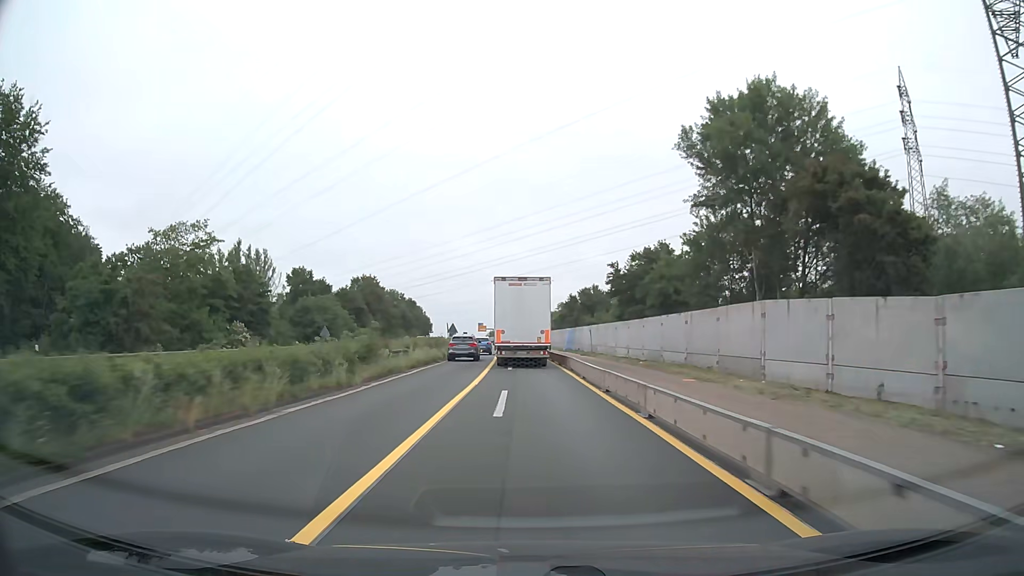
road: trunk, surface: asphalt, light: Day
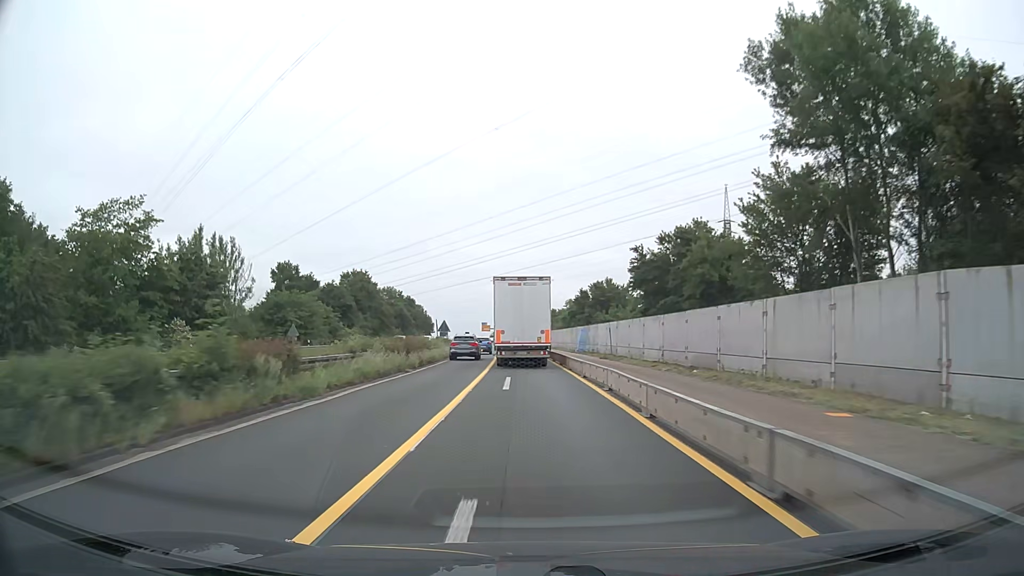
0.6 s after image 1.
(-0.1, +12.2) m; 0°
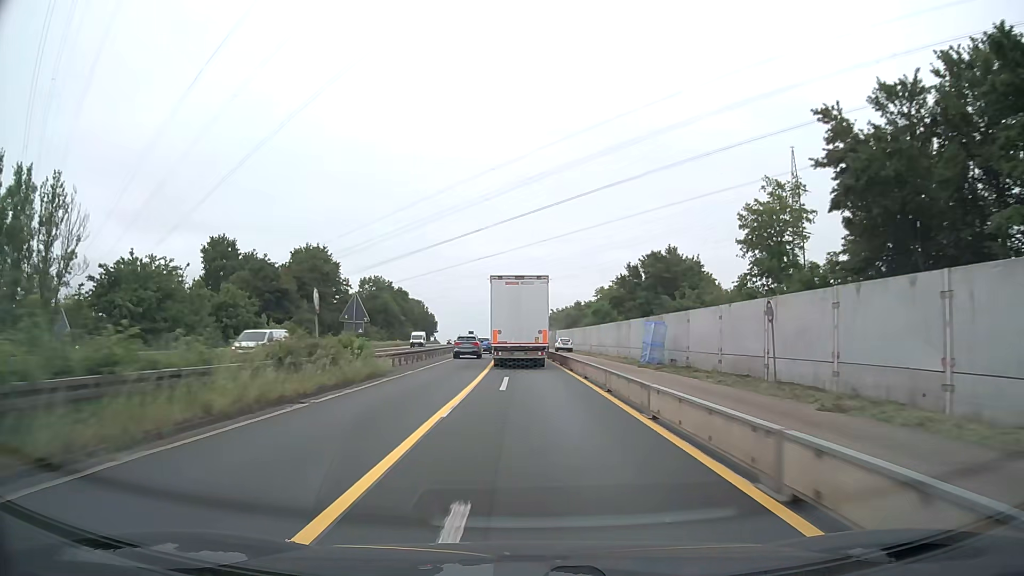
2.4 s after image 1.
(-0.5, +36.3) m; -1°
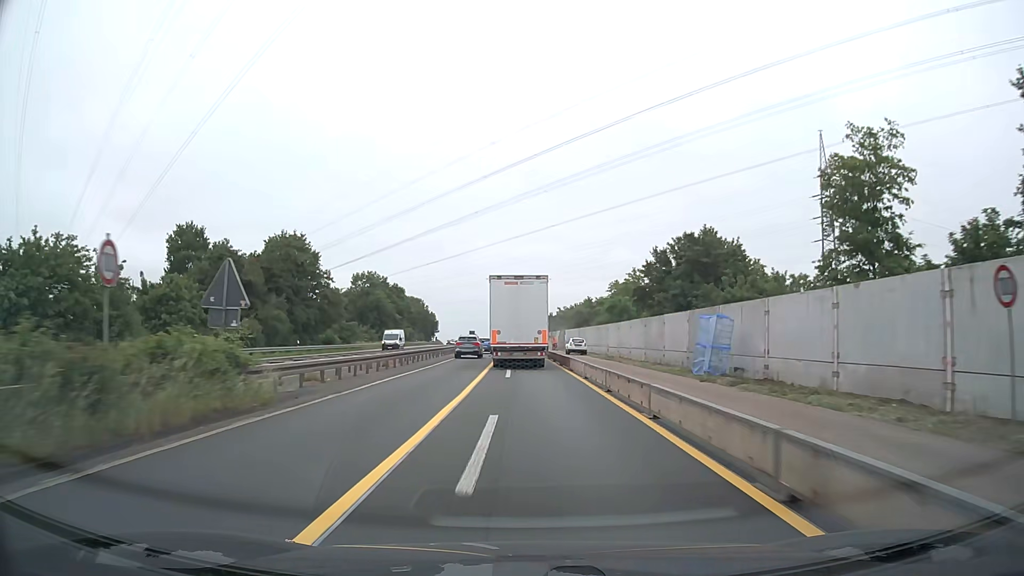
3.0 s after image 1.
(0.0, +12.0) m; 0°
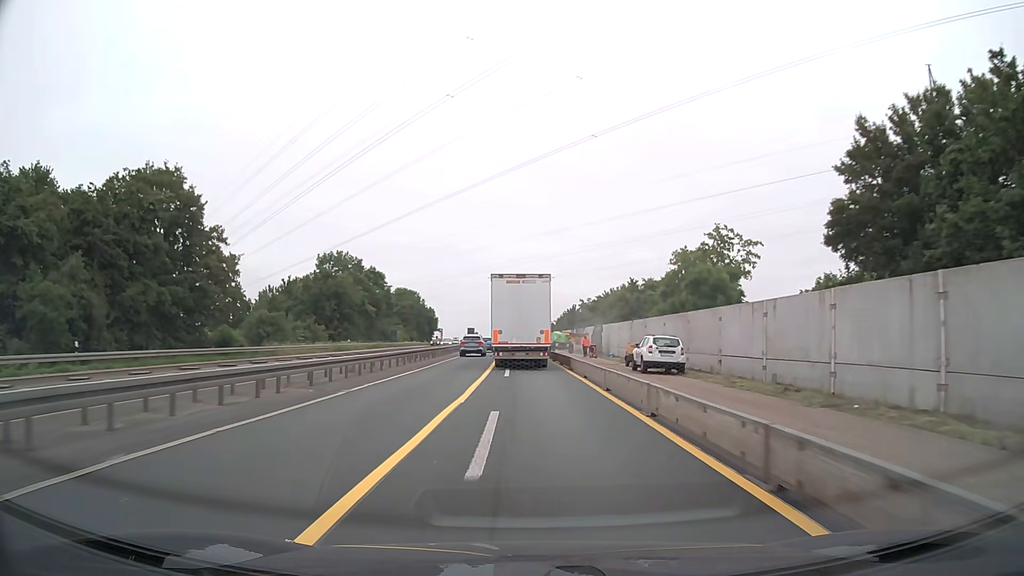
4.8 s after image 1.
(-0.4, +35.7) m; -1°
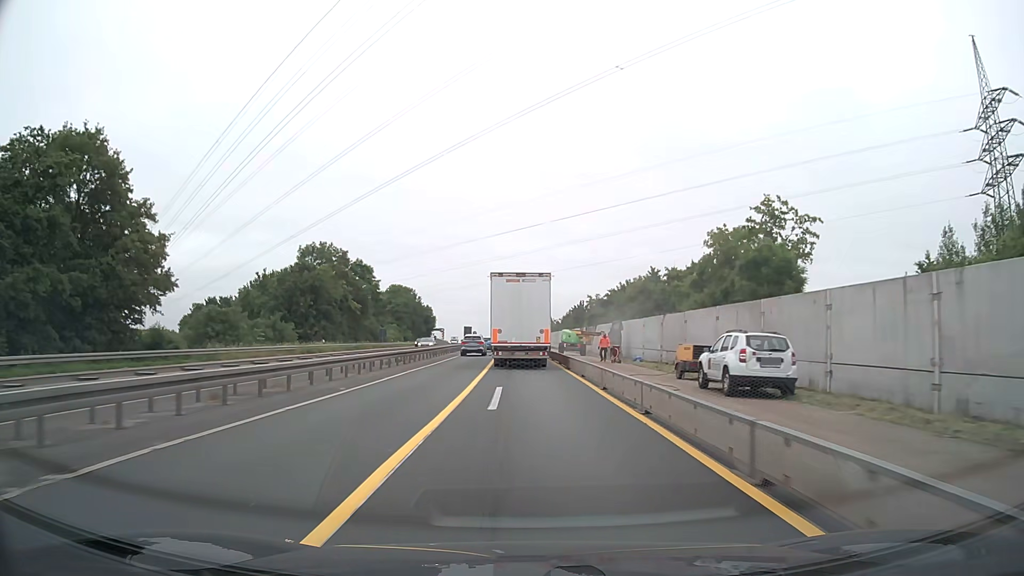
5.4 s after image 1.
(0.0, +11.8) m; 0°
(0, +10) (0, +20) (0, +30) (0, +40) (-1, +50) (-1, +60) (-1, +70) (-2, +80) (-2, +90) (-3, +100) m
